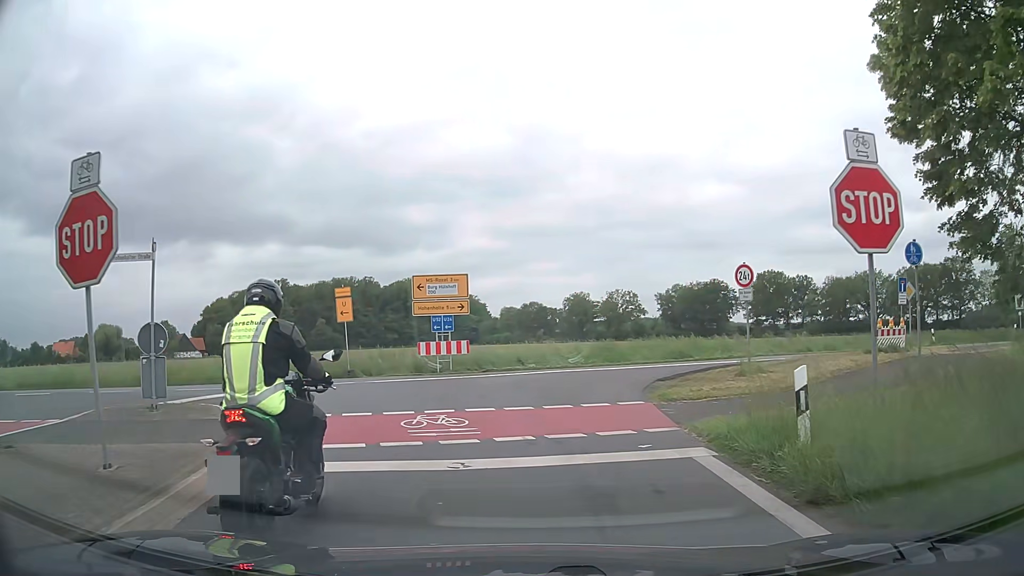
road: secondary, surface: asphalt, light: Day
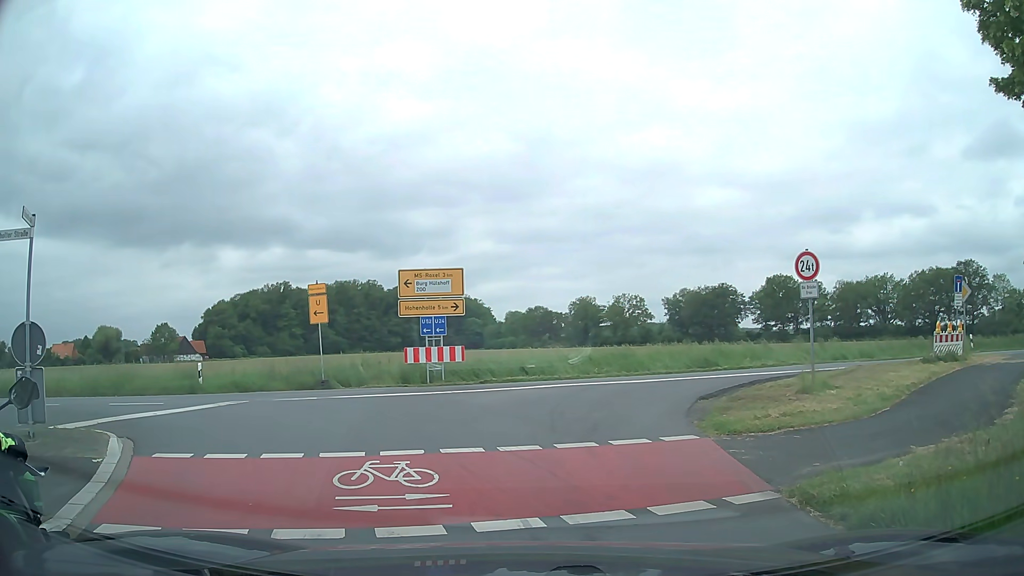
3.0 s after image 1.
(0.0, +3.5) m; -1°
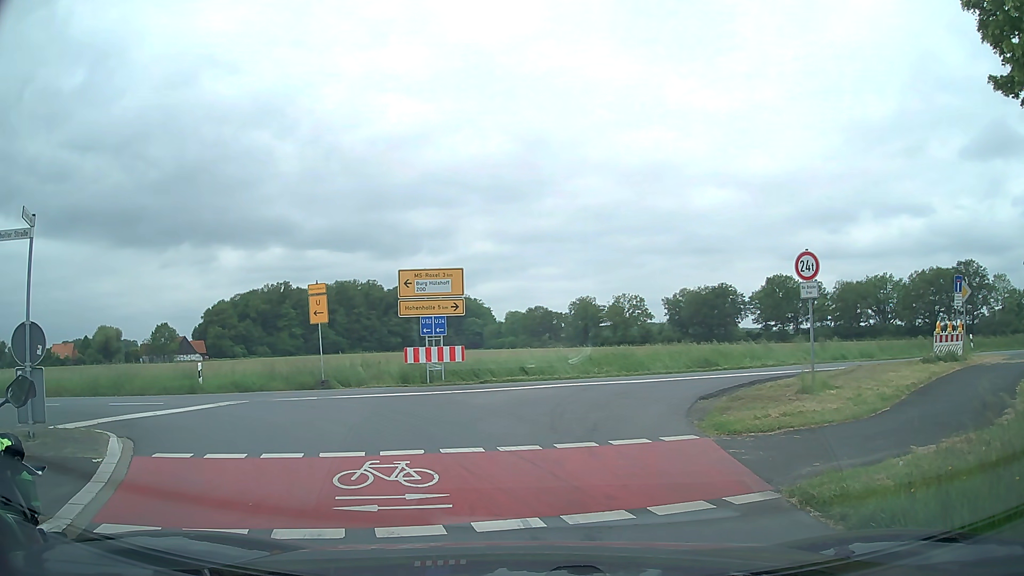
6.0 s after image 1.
(0.0, 0.0) m; 0°
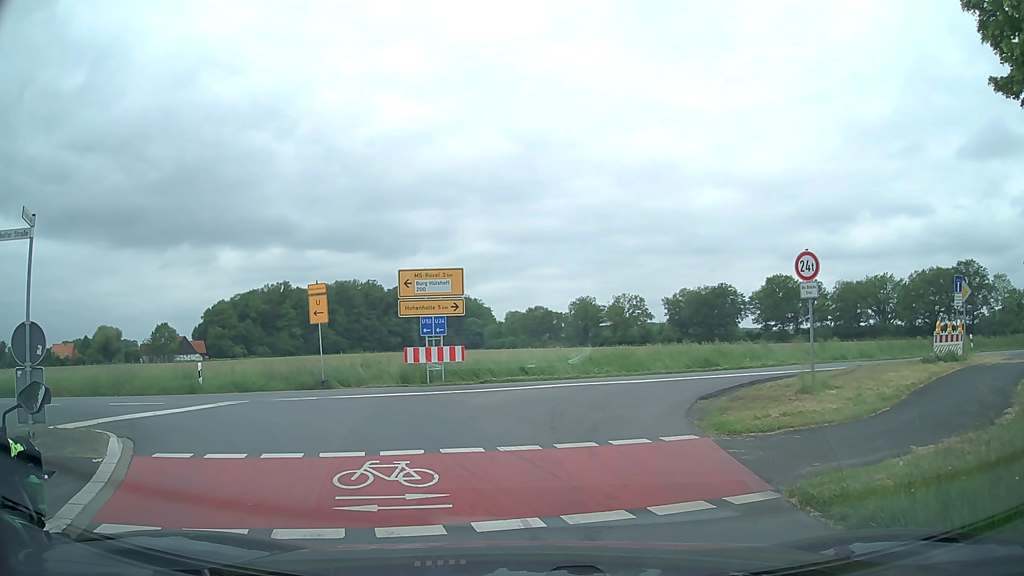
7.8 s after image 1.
(0.0, 0.0) m; 0°
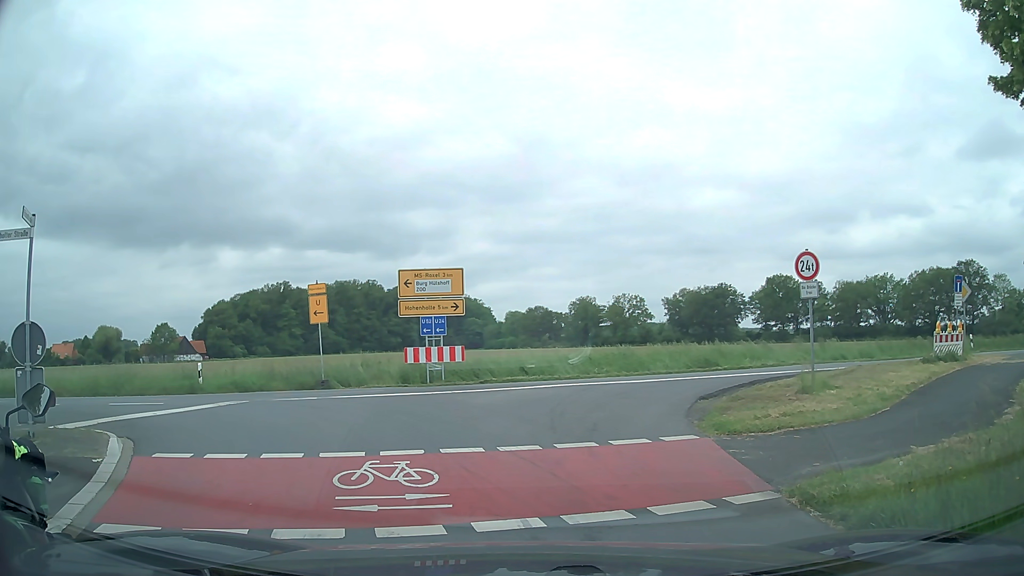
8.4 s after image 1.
(0.0, 0.0) m; 0°
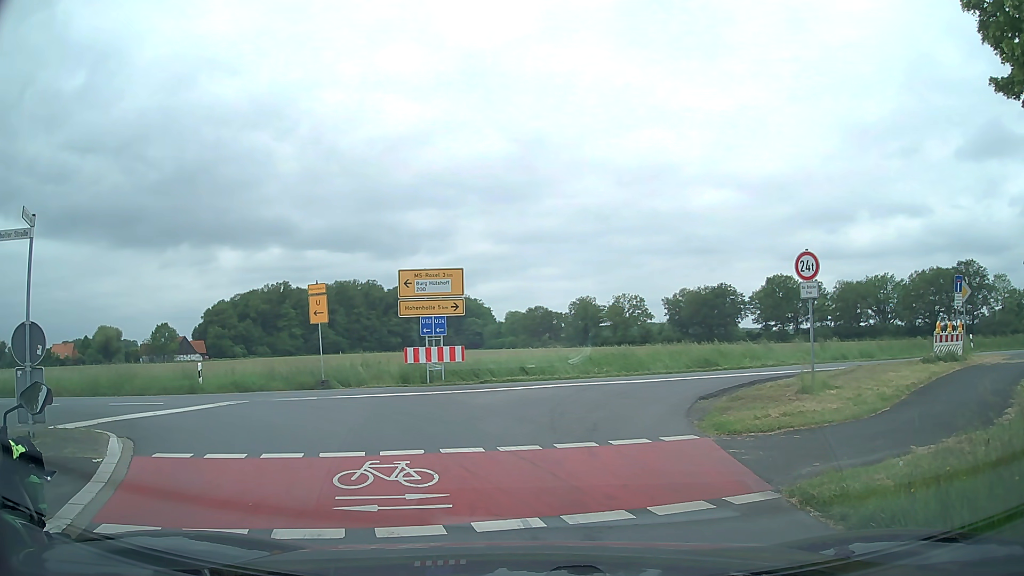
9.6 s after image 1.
(0.0, 0.0) m; 0°
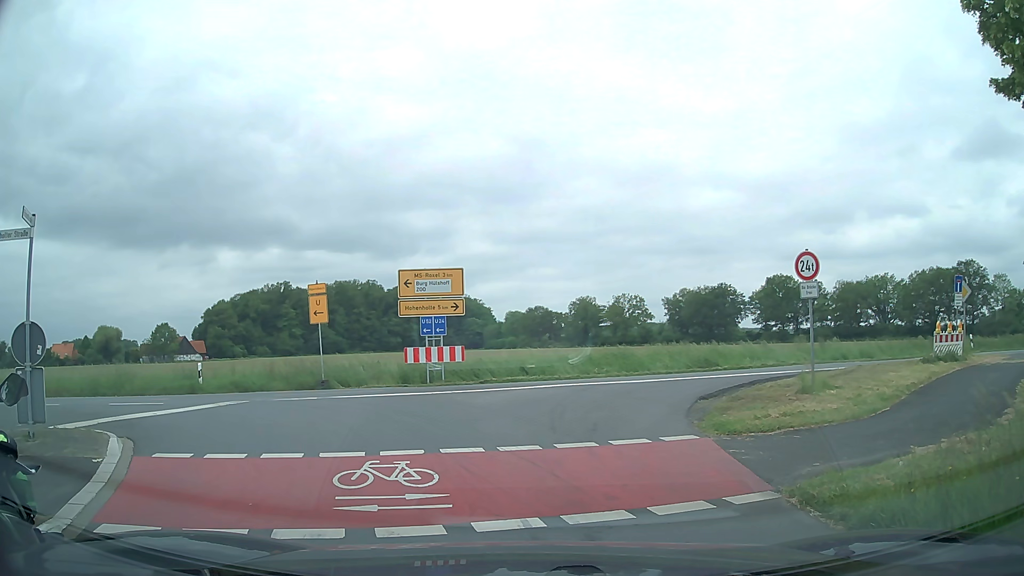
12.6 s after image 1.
(0.0, 0.0) m; 0°
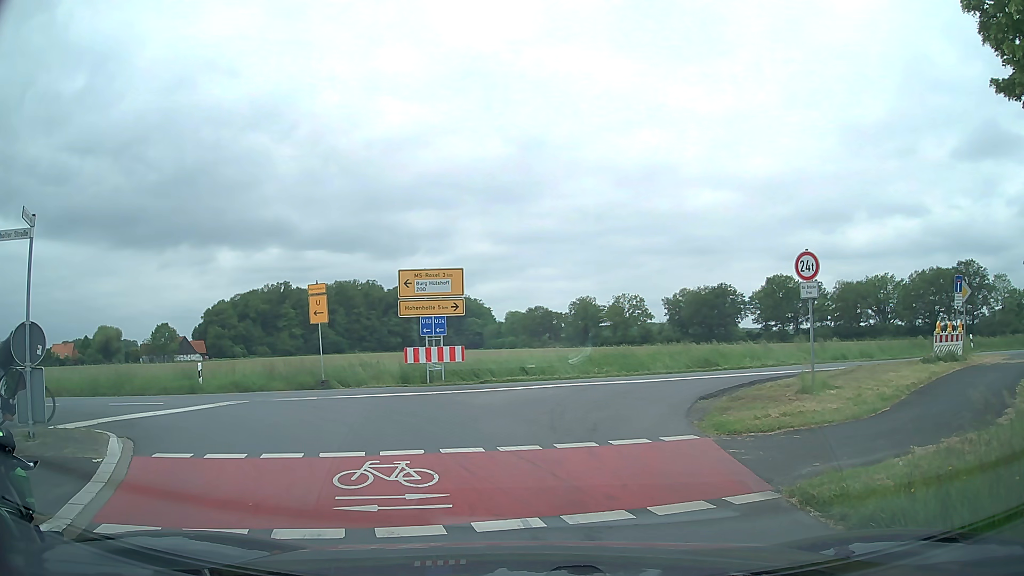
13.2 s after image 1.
(0.0, 0.0) m; 0°
(-1, +10) (-7, +17) (-17, +18) (-27, +17) (-37, +15) (-47, +13) (-57, +11) (-66, +9) (-76, +7) (-86, +5) m
